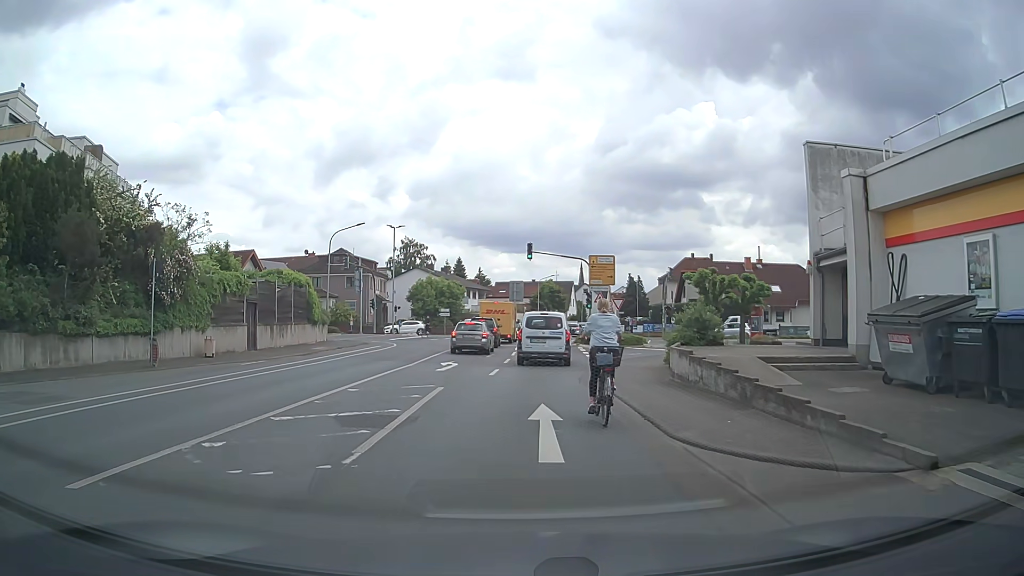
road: tertiary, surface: asphalt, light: Day
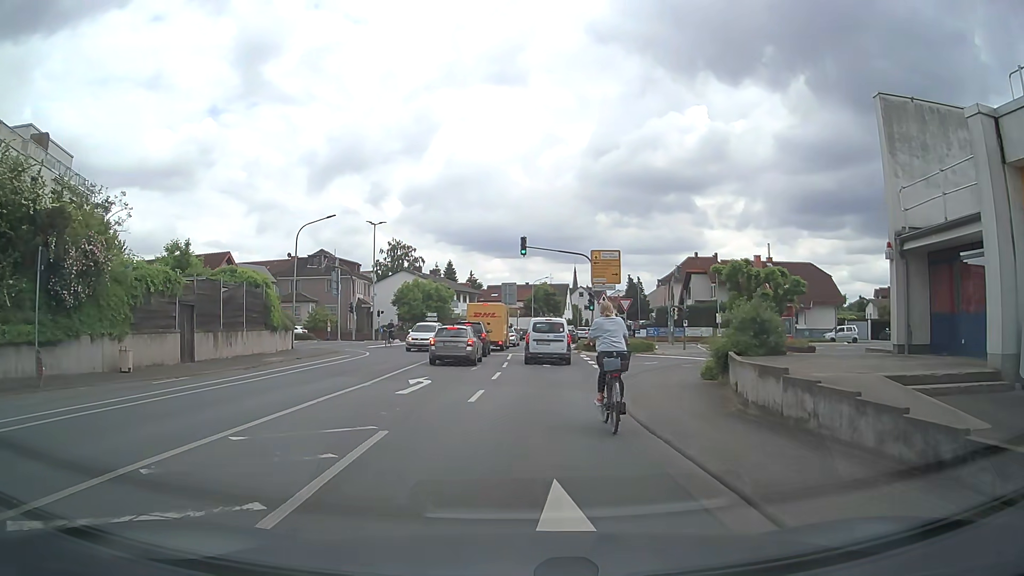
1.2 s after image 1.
(+0.1, +5.6) m; 0°
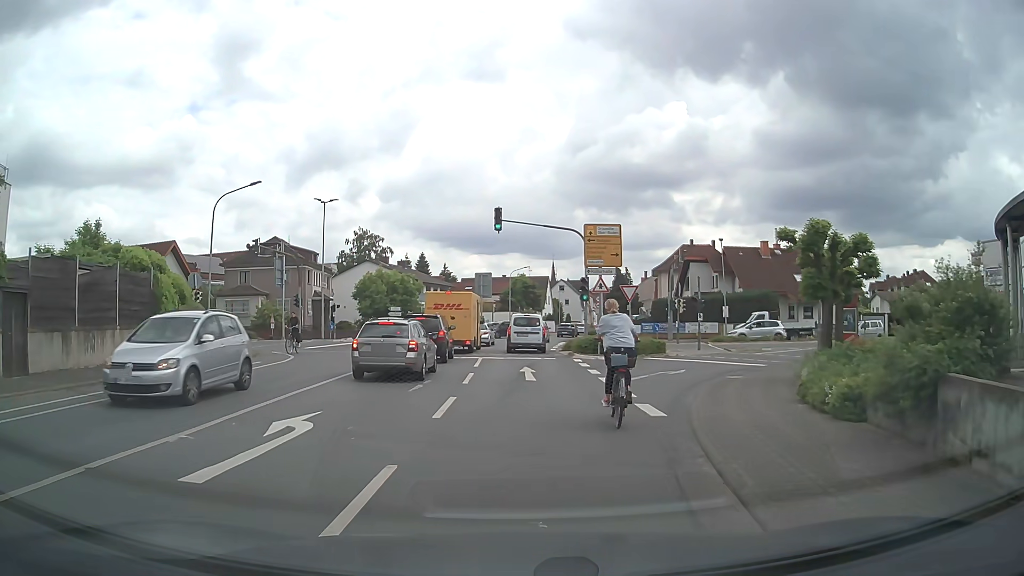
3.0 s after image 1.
(+0.3, +8.7) m; +3°
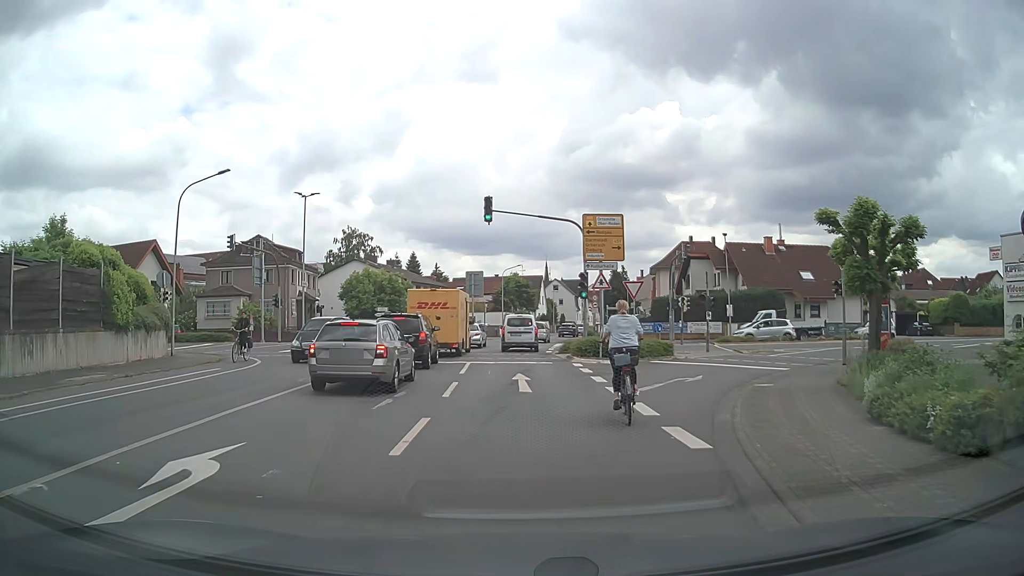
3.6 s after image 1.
(0.0, +2.9) m; 0°
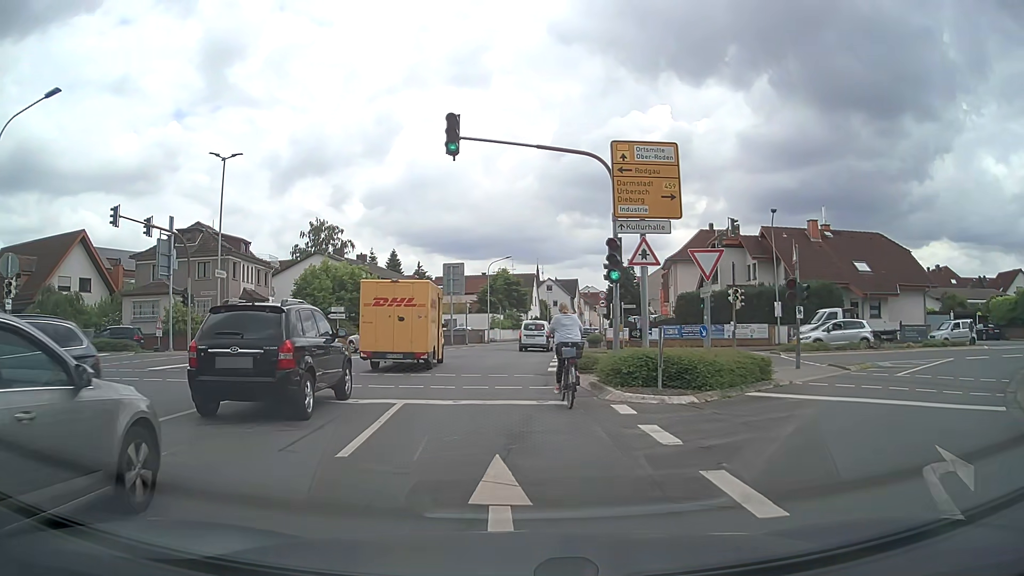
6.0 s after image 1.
(+0.2, +12.0) m; +1°
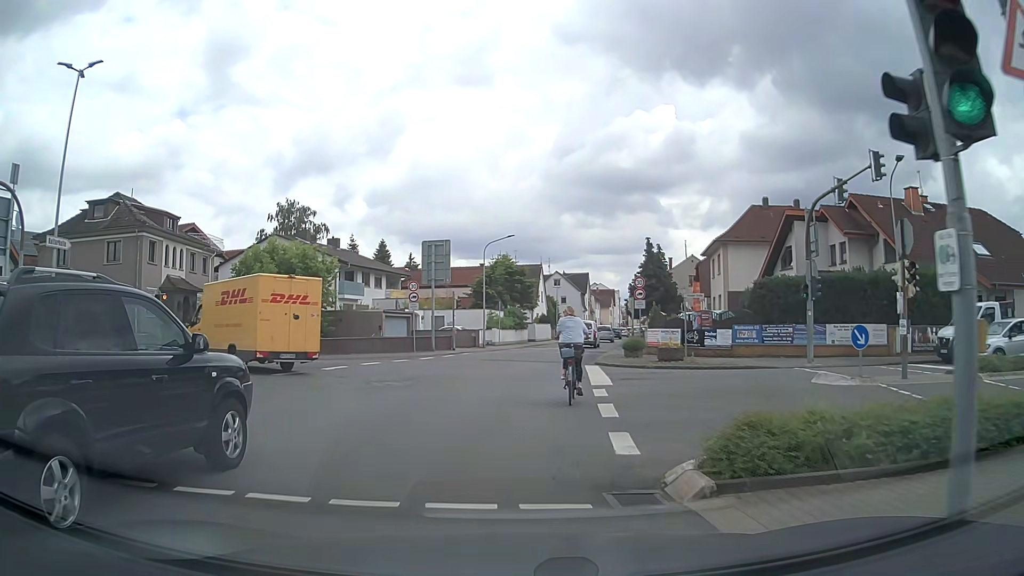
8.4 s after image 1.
(0.0, +13.9) m; 0°
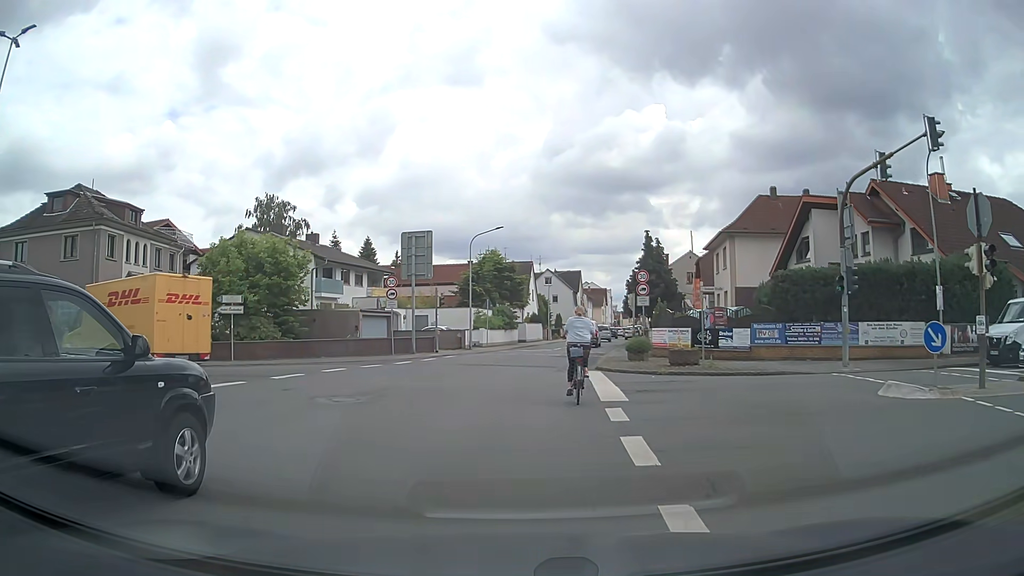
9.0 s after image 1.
(0.0, +3.8) m; 0°
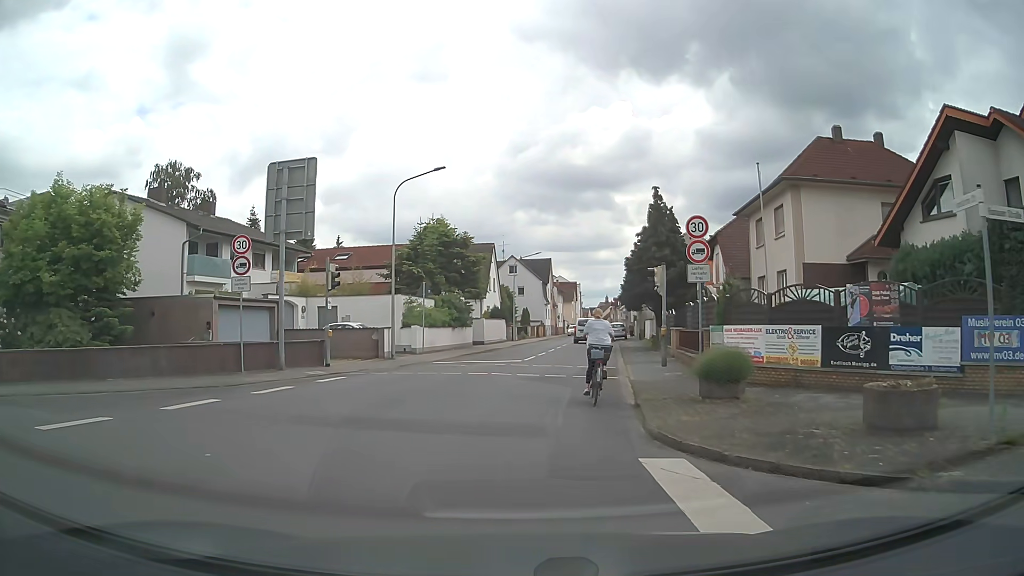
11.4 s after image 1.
(+0.7, +15.5) m; +4°
(0, +10) (+1, +20) (+3, +30) (+4, +40) (+5, +50) (+6, +60) (+7, +70) (+9, +79) (+10, +89) (+12, +99) m
